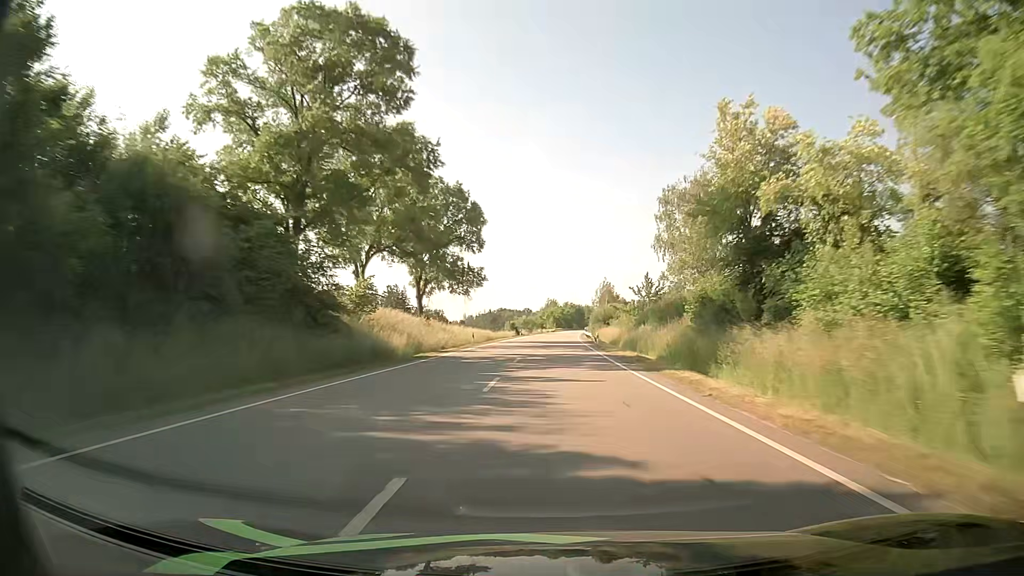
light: Day
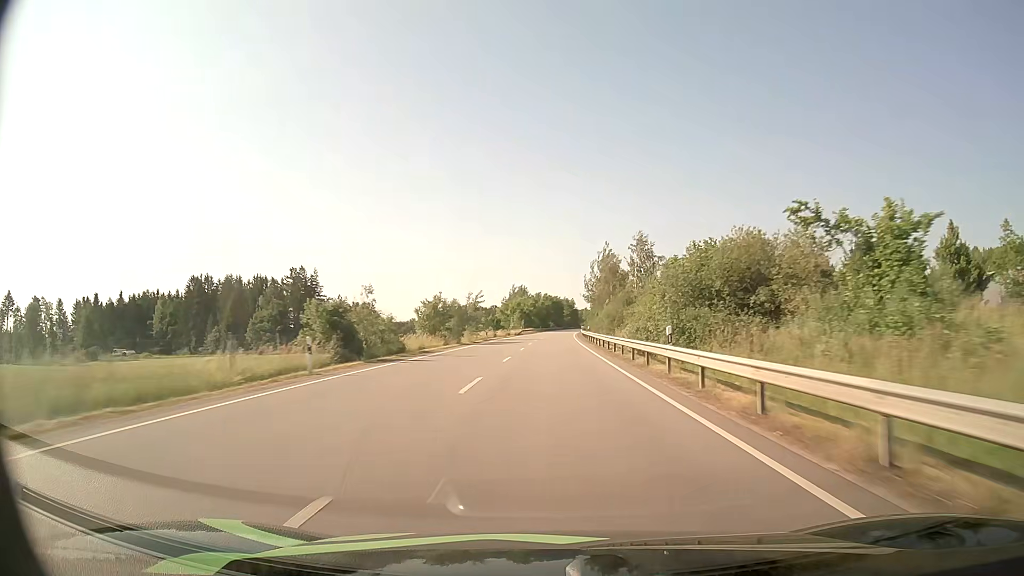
(+1.9, +84.8) m; +3°
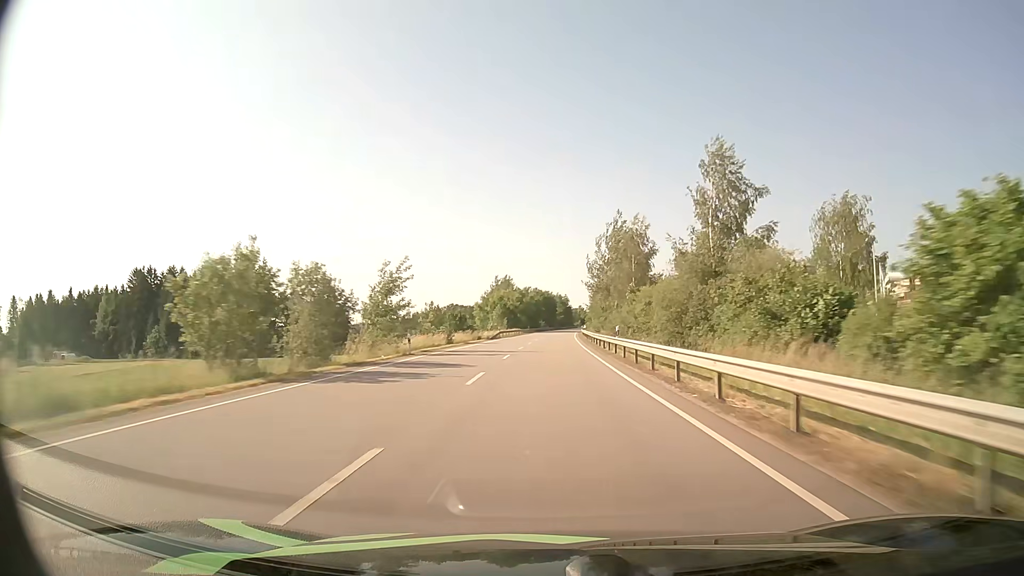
(+0.2, +33.9) m; +1°
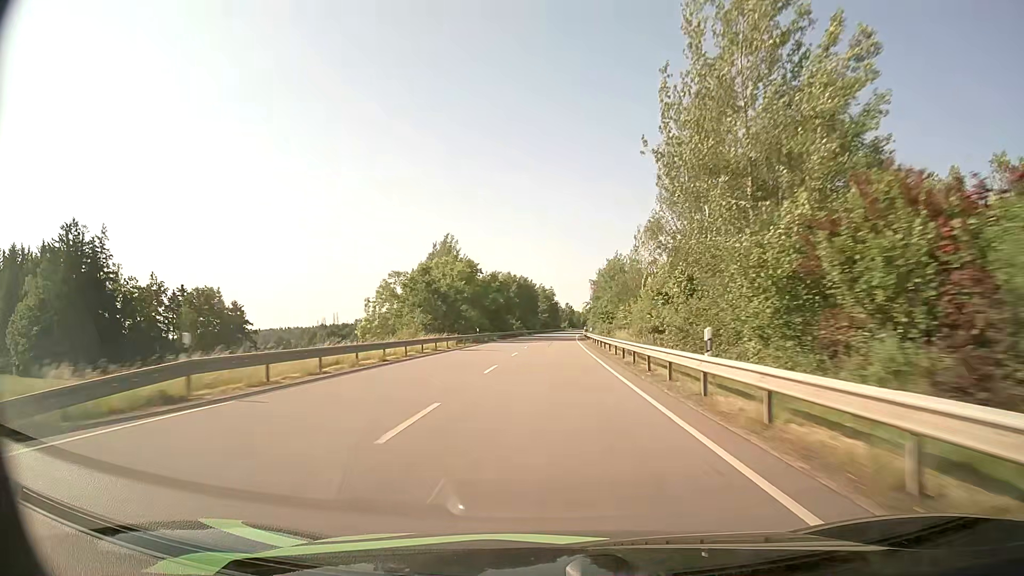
(+1.0, +67.5) m; +2°
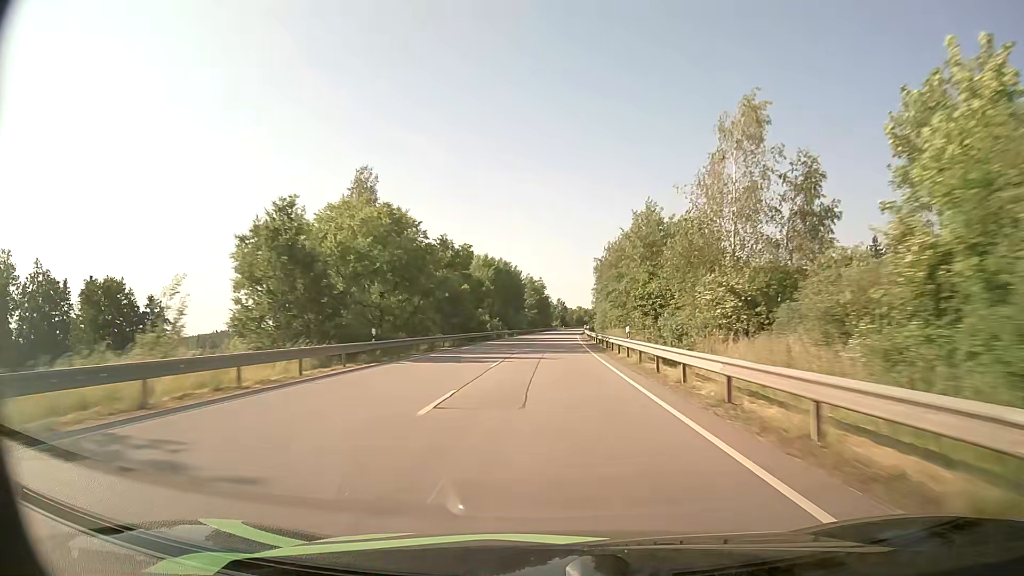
(+0.2, +33.8) m; +1°
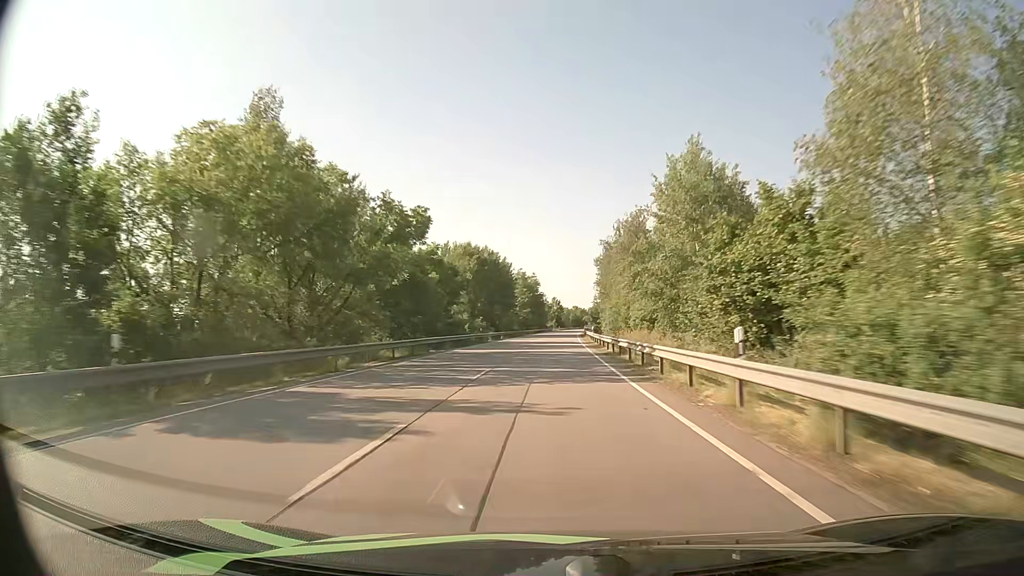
(+0.1, +16.9) m; 0°
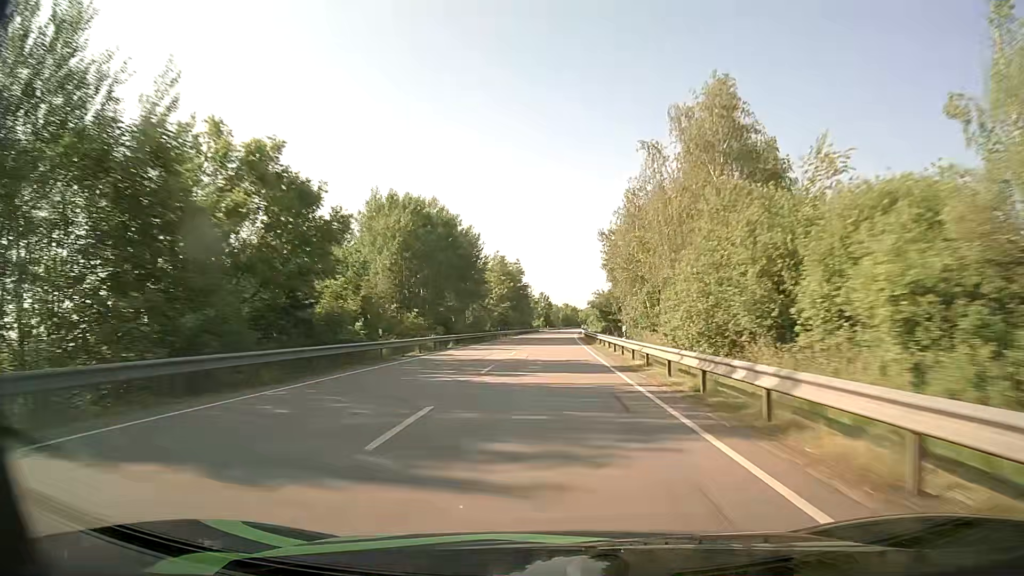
(+0.3, +33.8) m; +1°
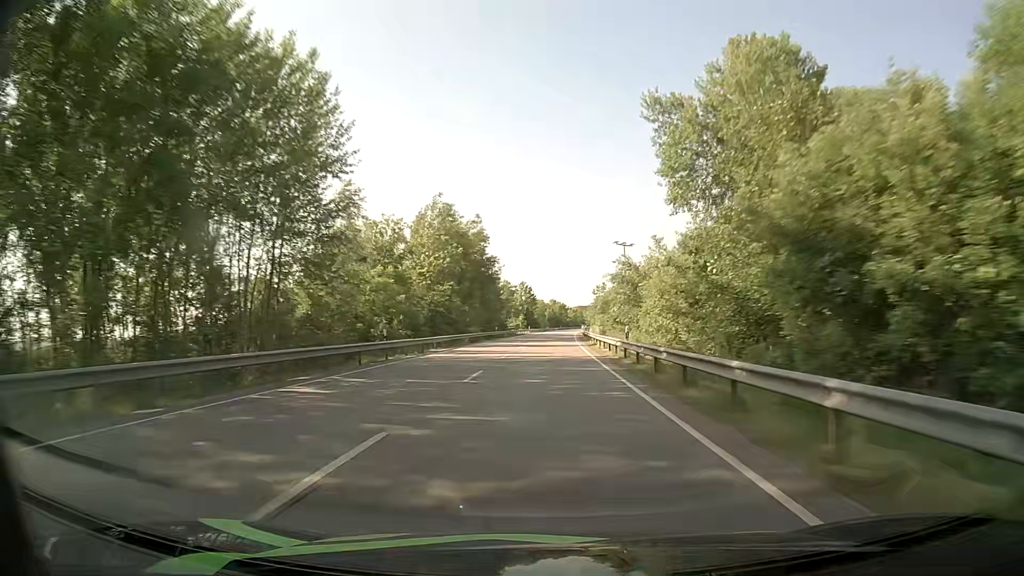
(+0.7, +50.8) m; +1°
(0, +10) (0, +20) (0, +30) (0, +40) (+1, +50) (+1, +60) (+1, +70) (+1, +80) (+2, +90) (+2, +100) m
